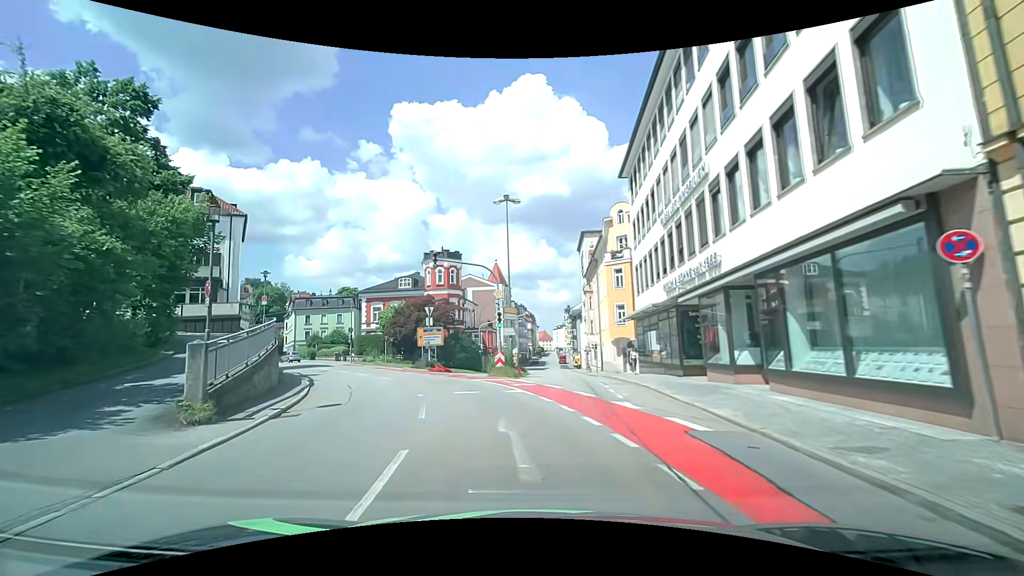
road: tertiary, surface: asphalt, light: Day
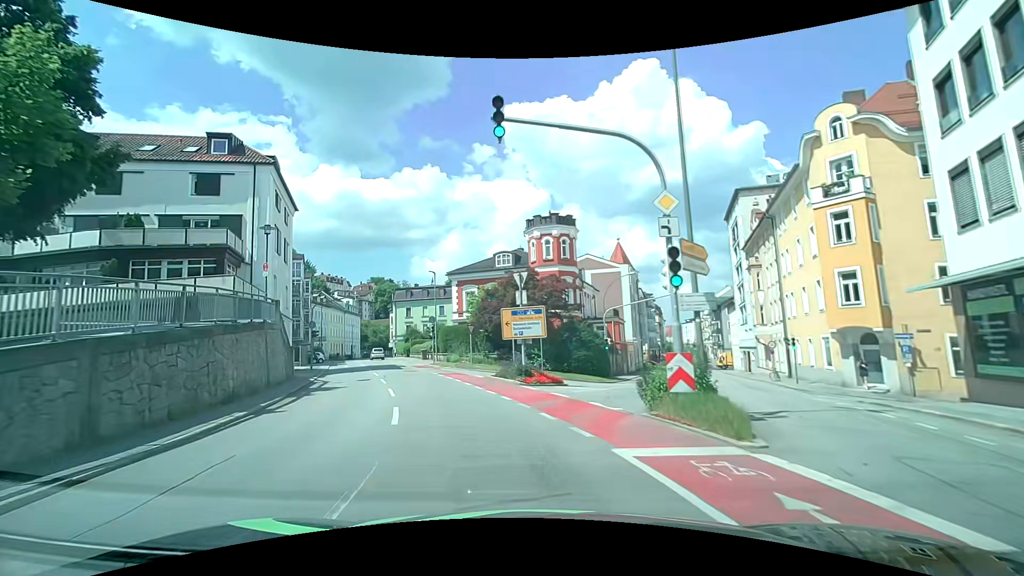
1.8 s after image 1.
(-1.7, +16.0) m; -13°
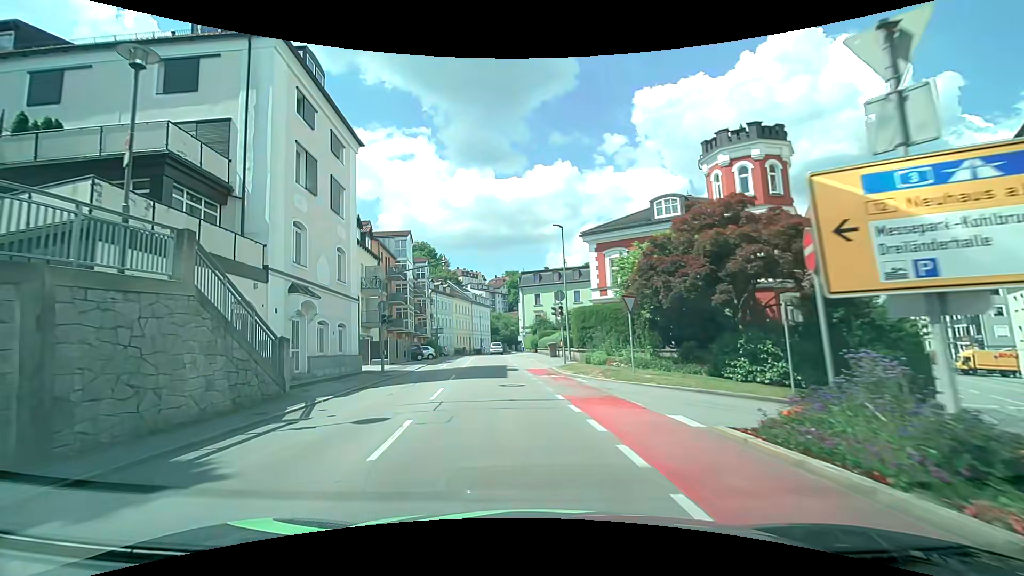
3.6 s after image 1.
(-2.3, +15.8) m; -17°
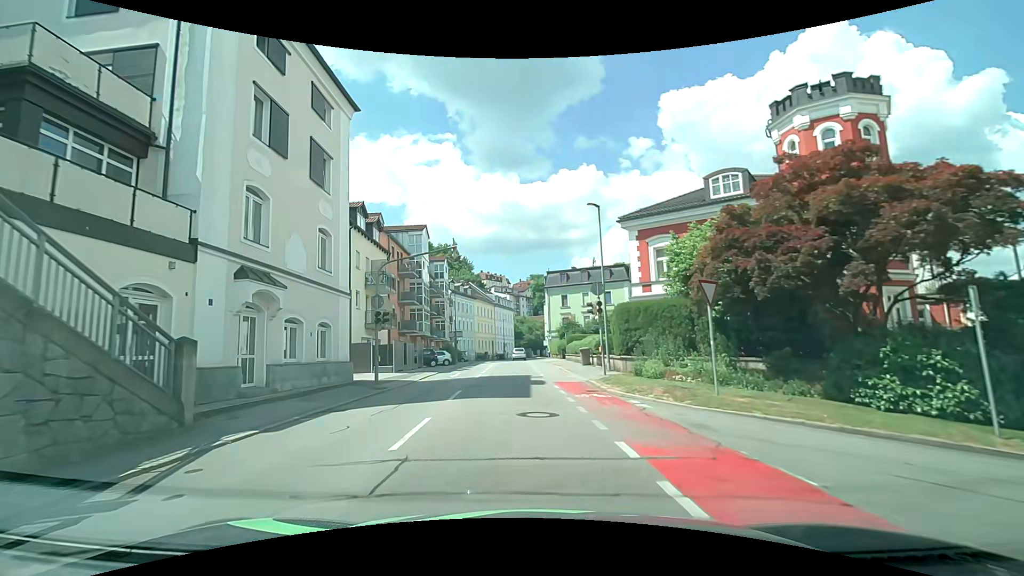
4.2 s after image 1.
(-0.1, +5.4) m; -3°
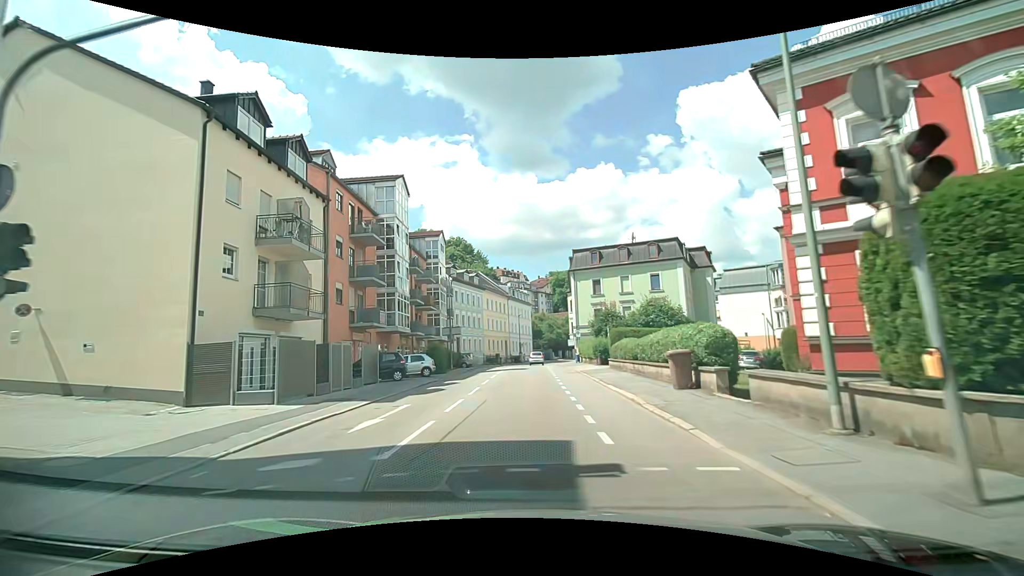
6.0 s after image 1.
(-0.2, +16.6) m; -2°
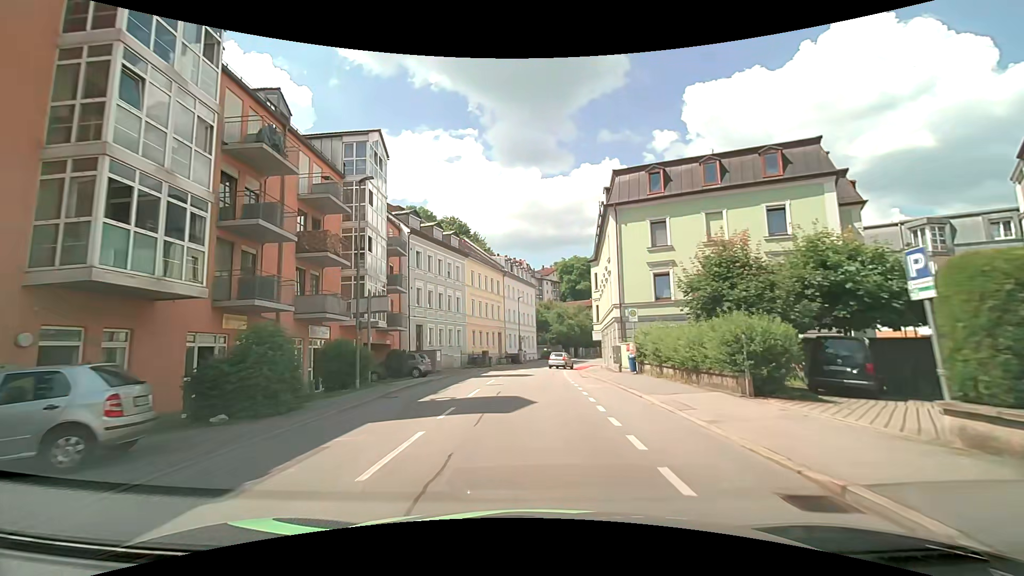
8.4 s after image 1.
(-0.2, +24.6) m; 0°
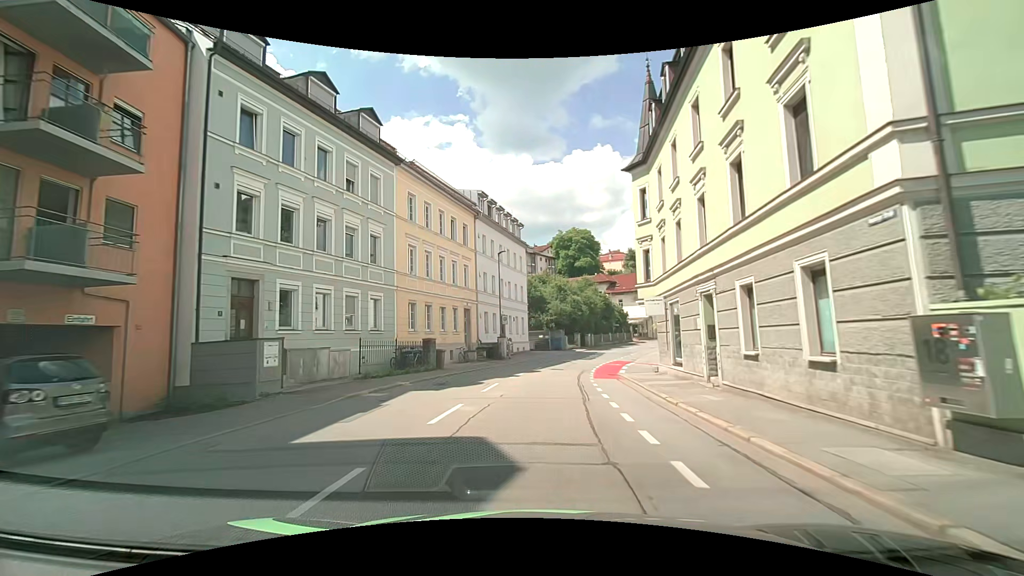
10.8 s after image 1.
(+0.2, +23.8) m; +1°
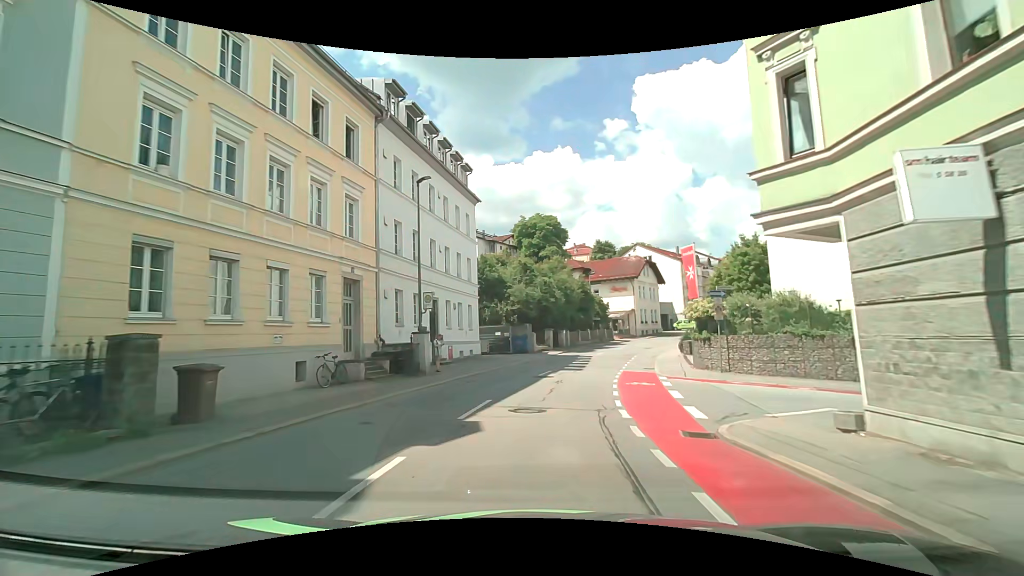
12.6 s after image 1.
(+0.5, +17.1) m; +4°
